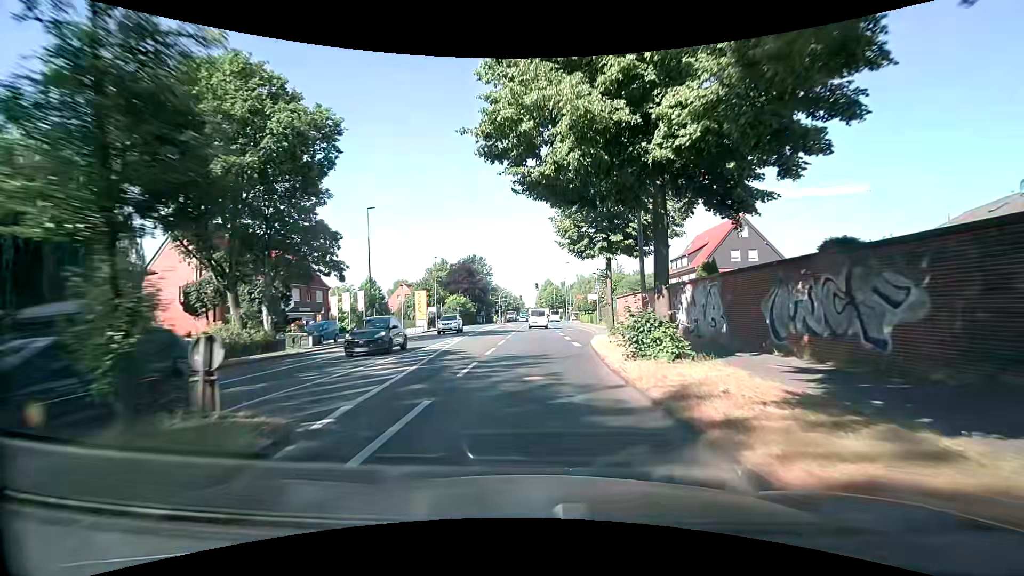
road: secondary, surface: asphalt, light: Day
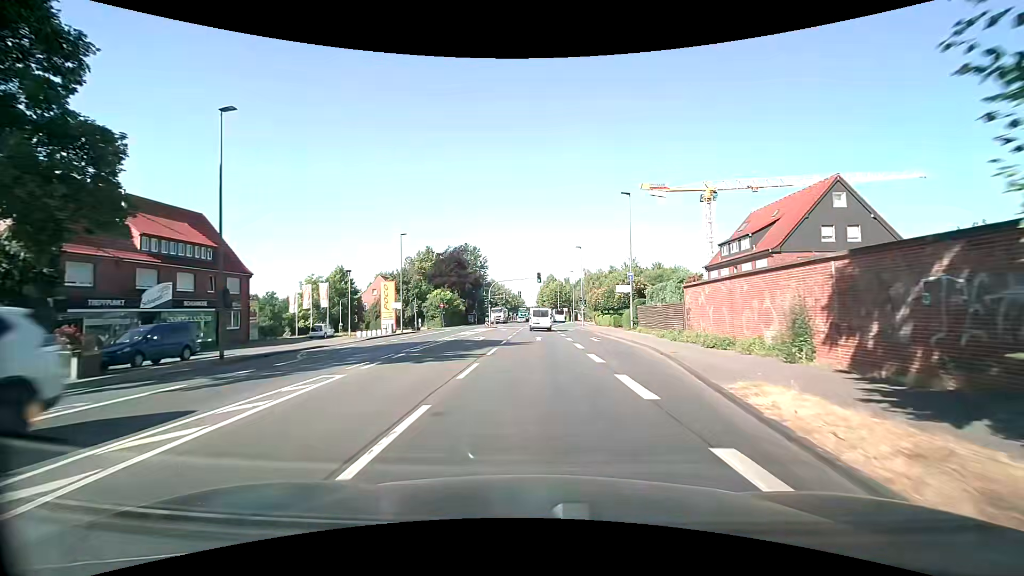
(+0.1, +18.9) m; 0°
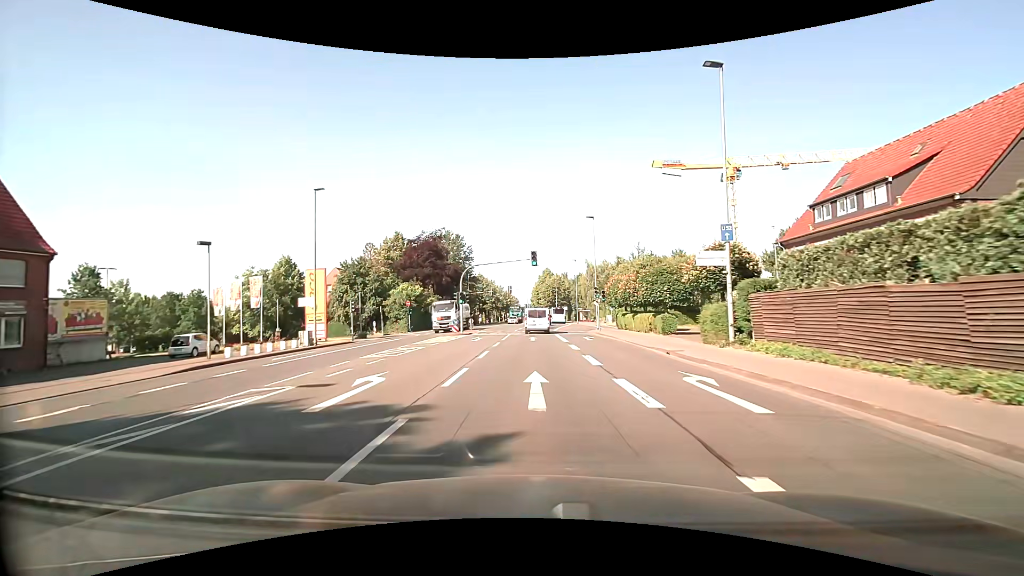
(+0.1, +19.5) m; +1°
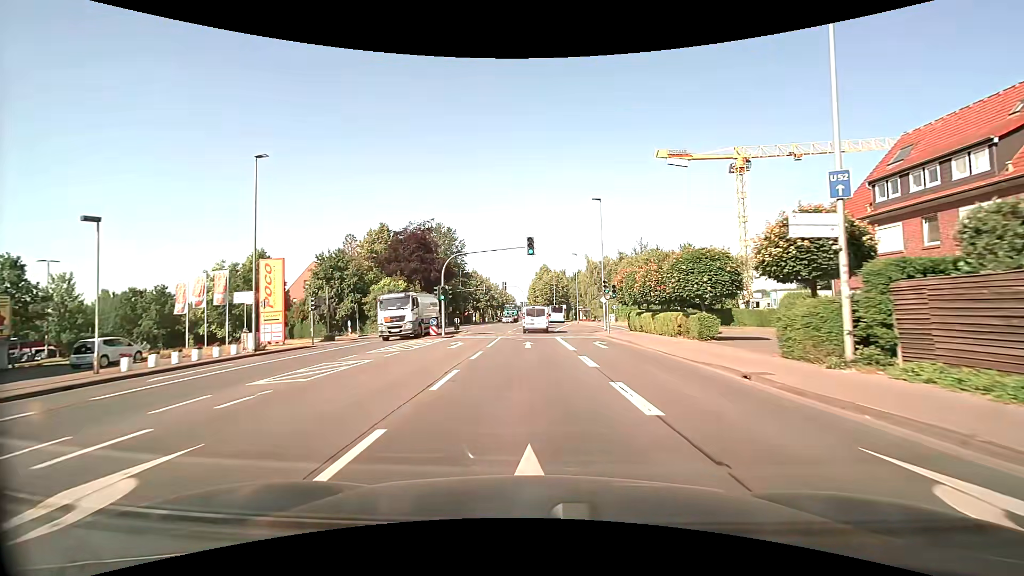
(0.0, +6.7) m; 0°
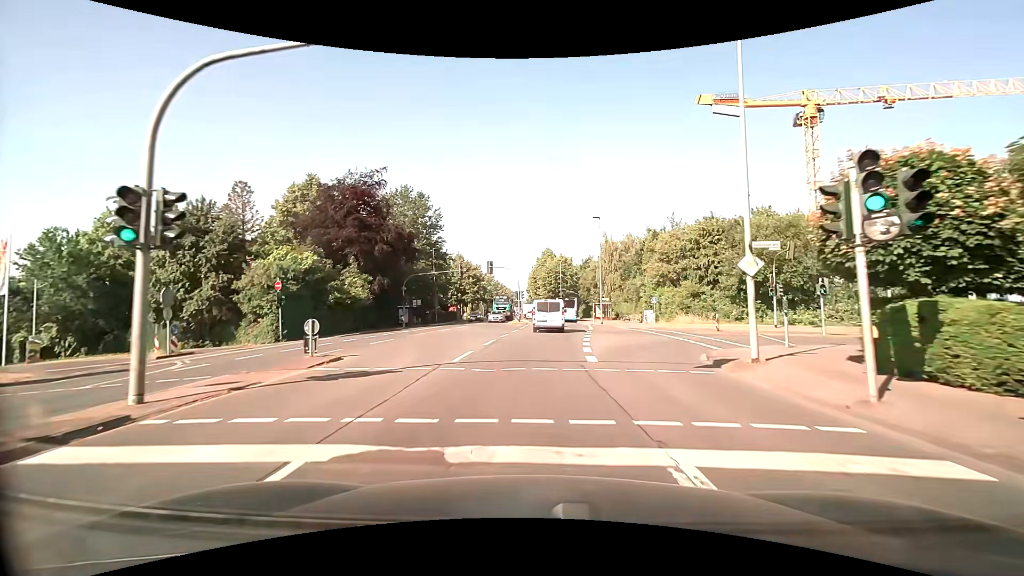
(+0.1, +25.6) m; 0°
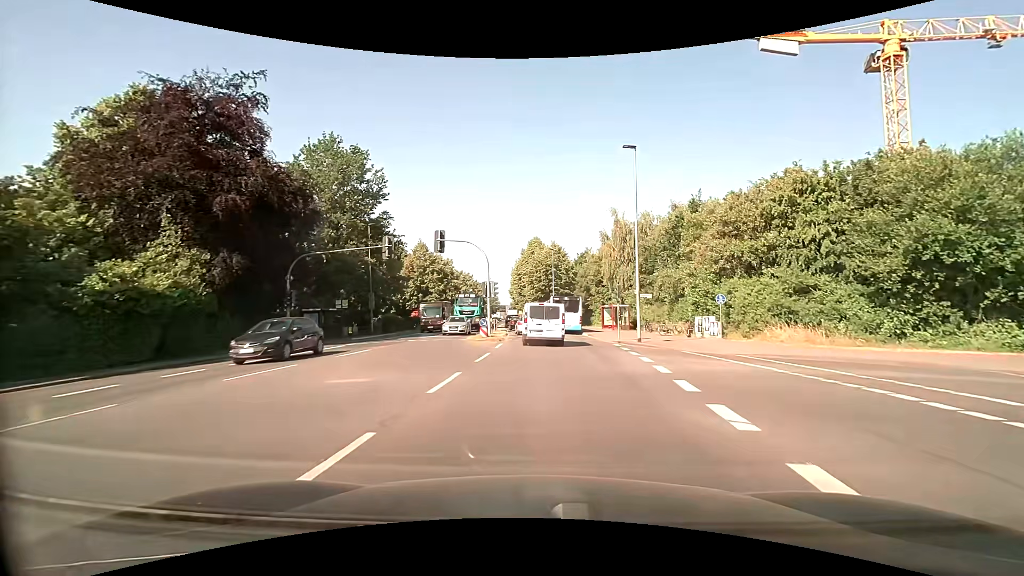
(+0.3, +21.8) m; +2°
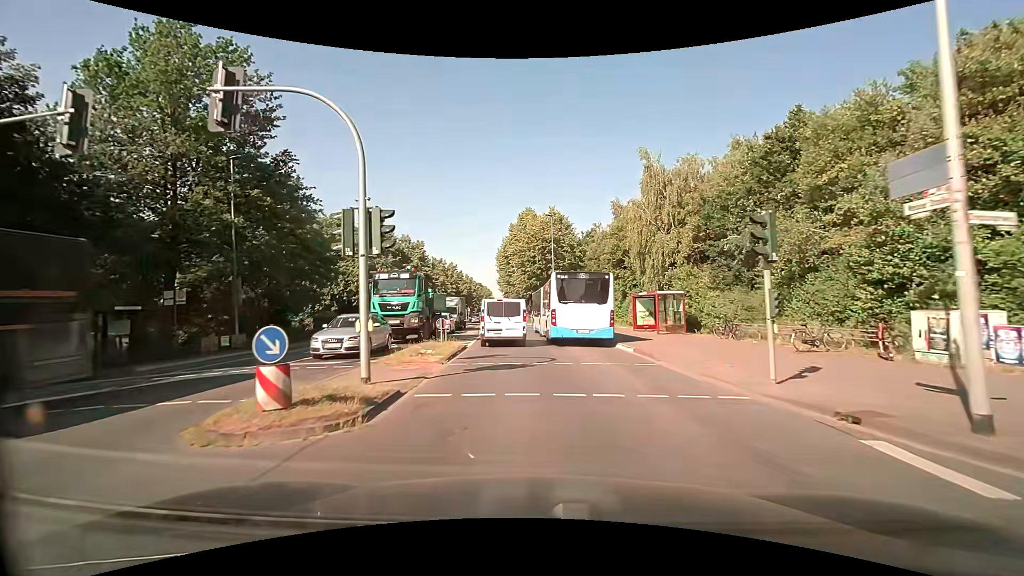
(+0.3, +20.2) m; 0°
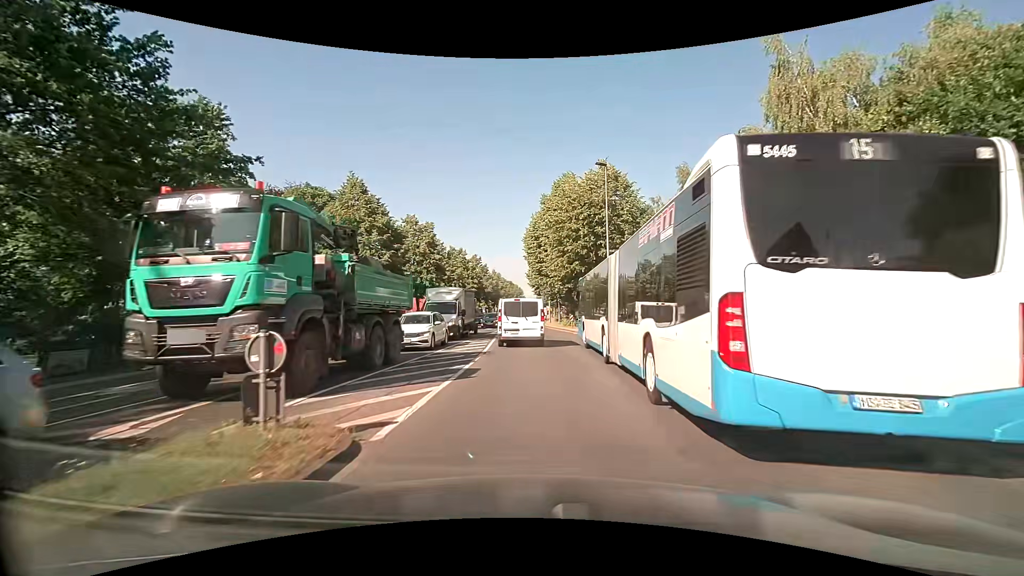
(-0.6, +15.6) m; -4°
(0, +10) (0, +20) (-1, +30) (-1, +40) (-1, +50) (-1, +60) (-1, +70) (-1, +80) (0, +90) (0, +100) m
